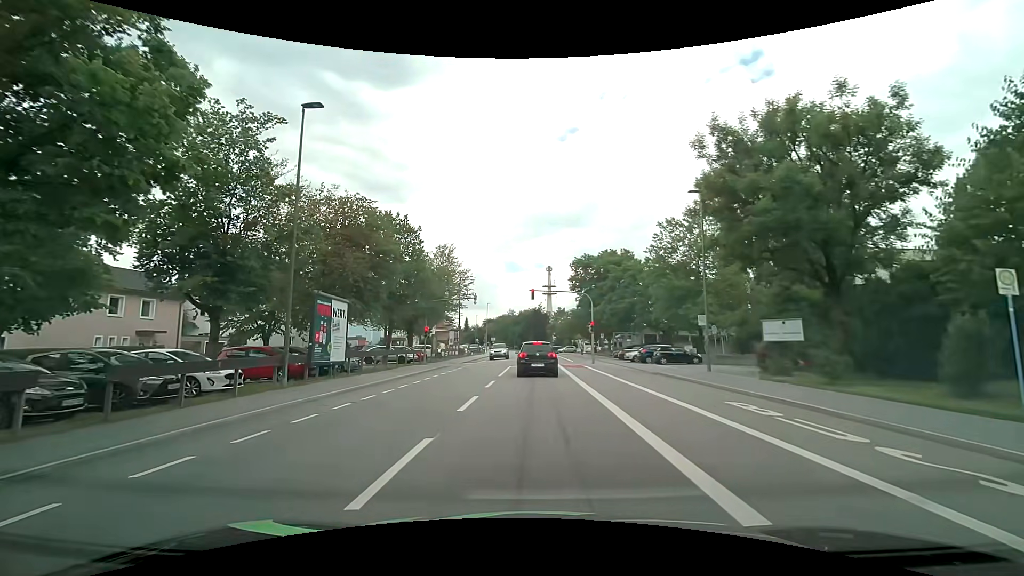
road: tertiary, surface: asphalt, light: Day
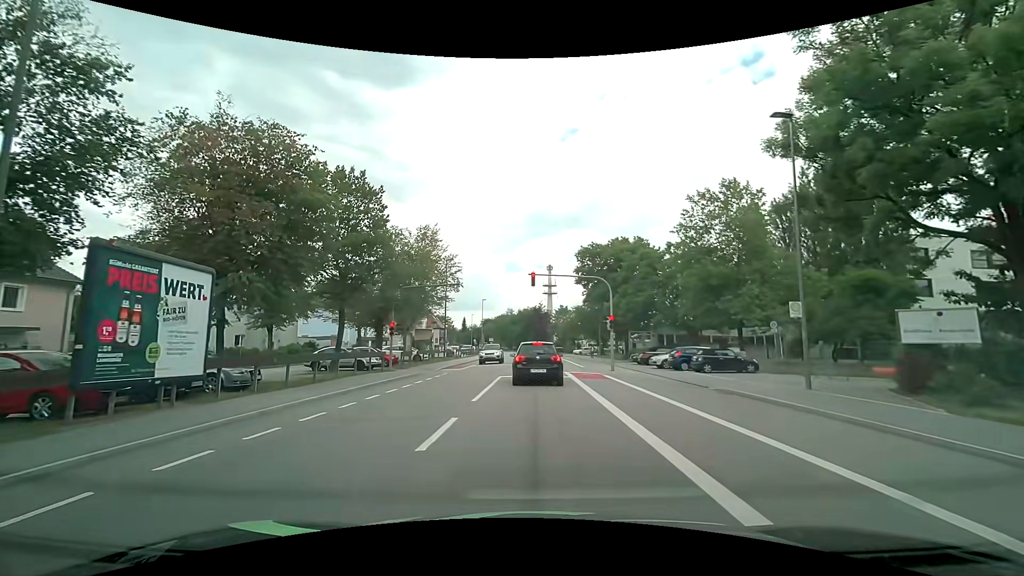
(+0.1, +9.5) m; 0°
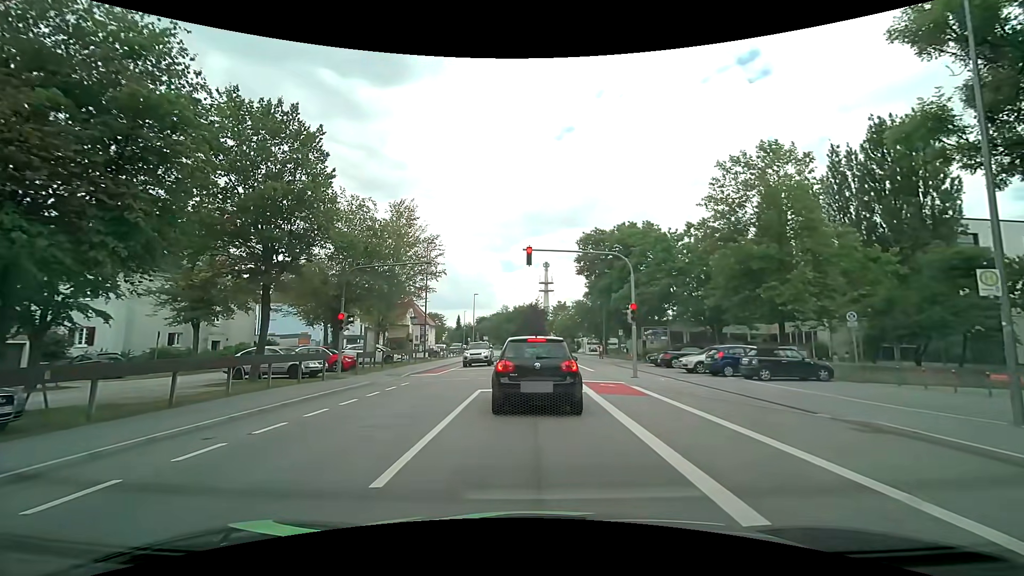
(0.0, +7.5) m; +1°
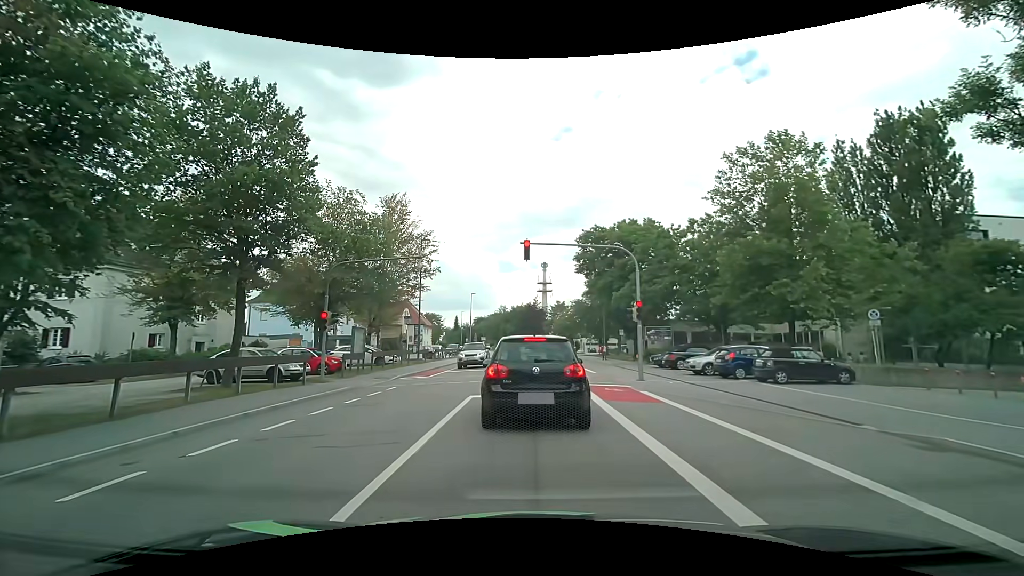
(0.0, +1.5) m; +2°
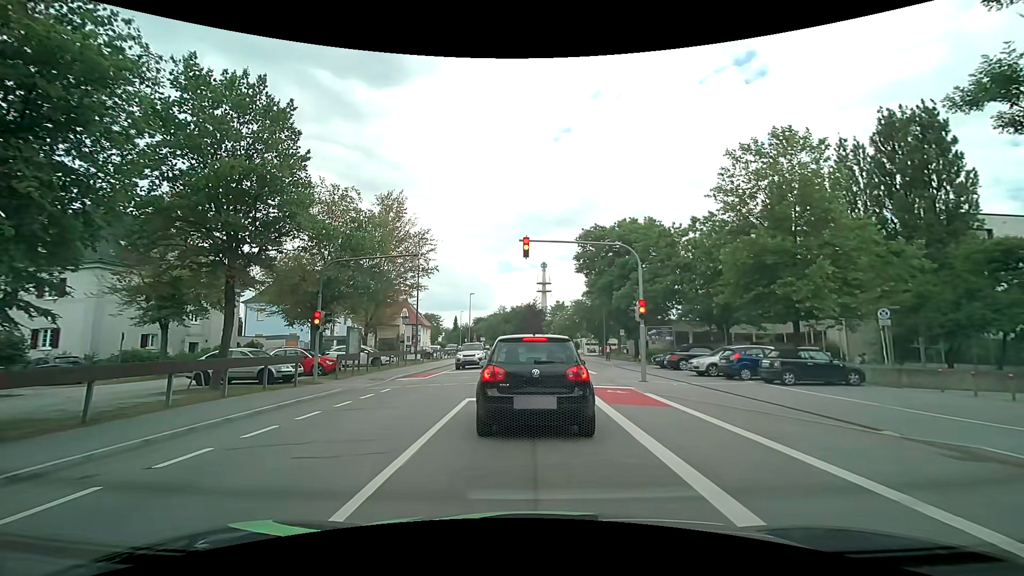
(0.0, +0.6) m; 0°
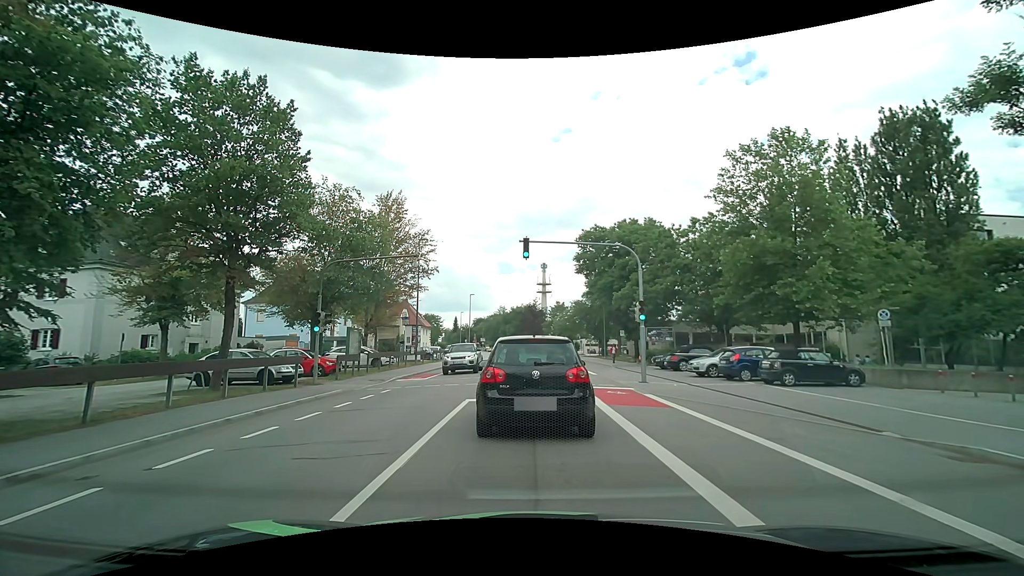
(0.0, +0.1) m; 0°
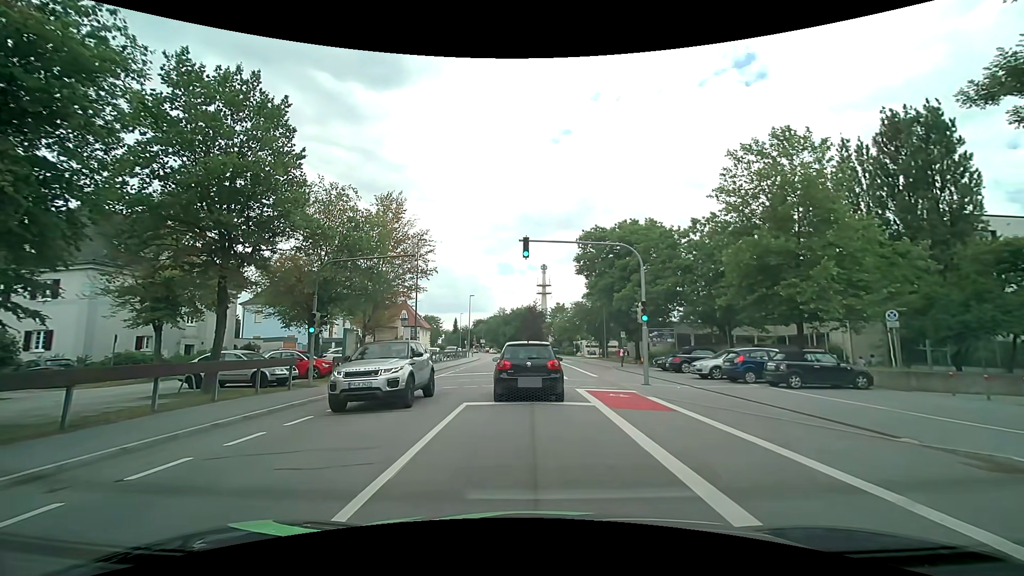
(0.0, +0.5) m; 0°
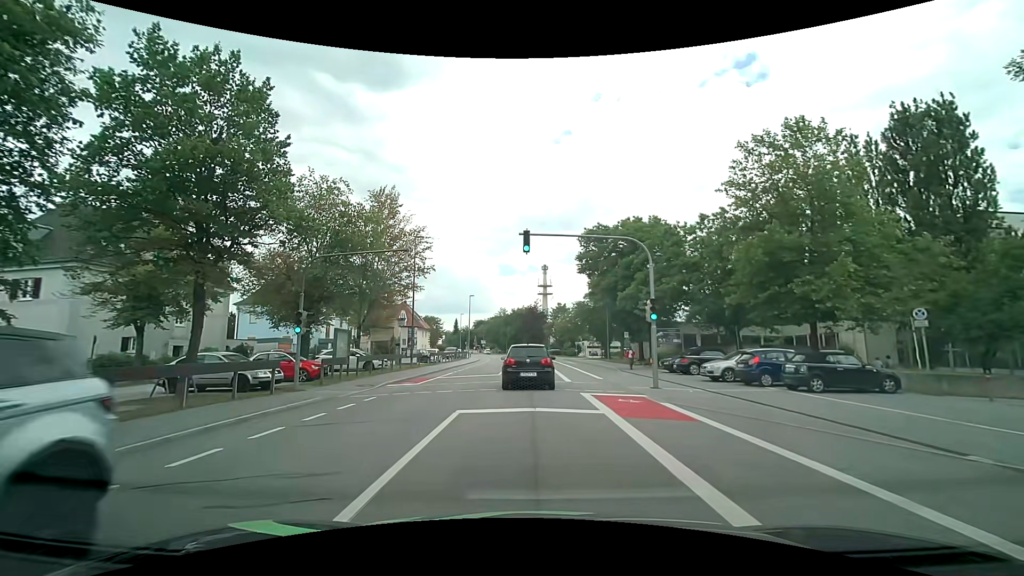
(0.0, +1.4) m; -2°
(0, +10) (0, +20) (0, +30) (0, +40) (-1, +50) (-1, +60) (-1, +70) (-1, +80) (-1, +90) (-1, +100) m
